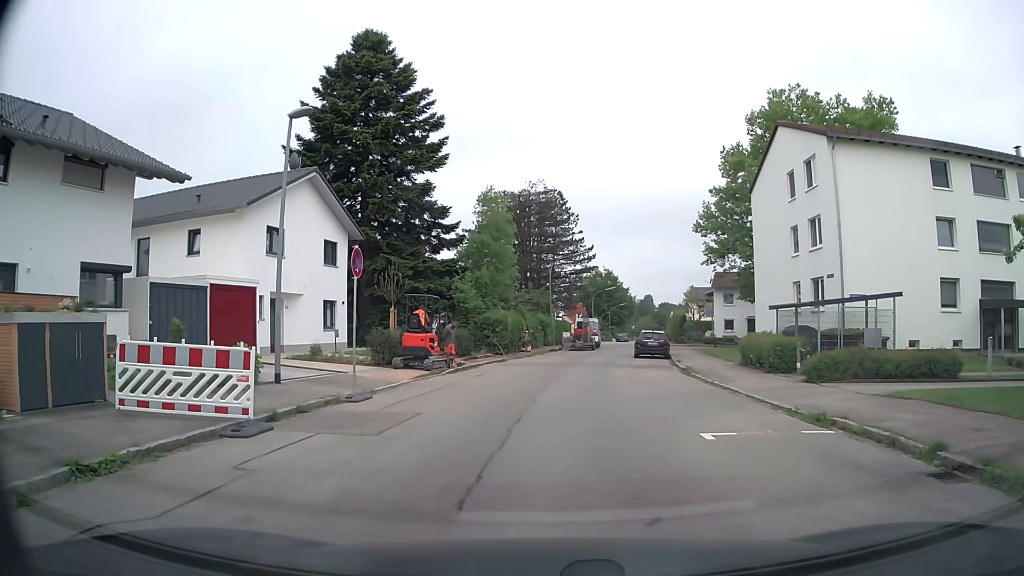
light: Day
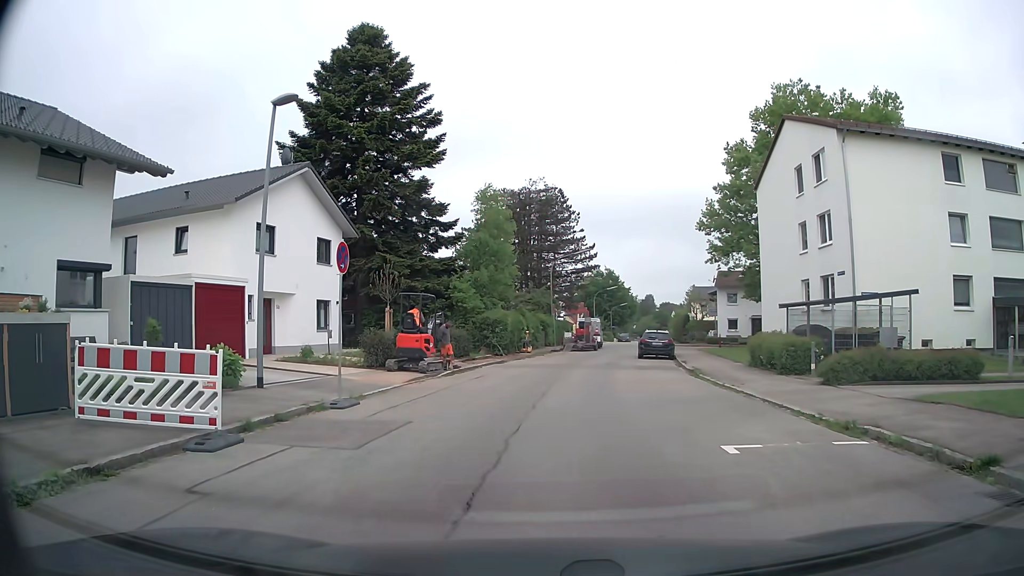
(0.0, +1.0) m; 0°
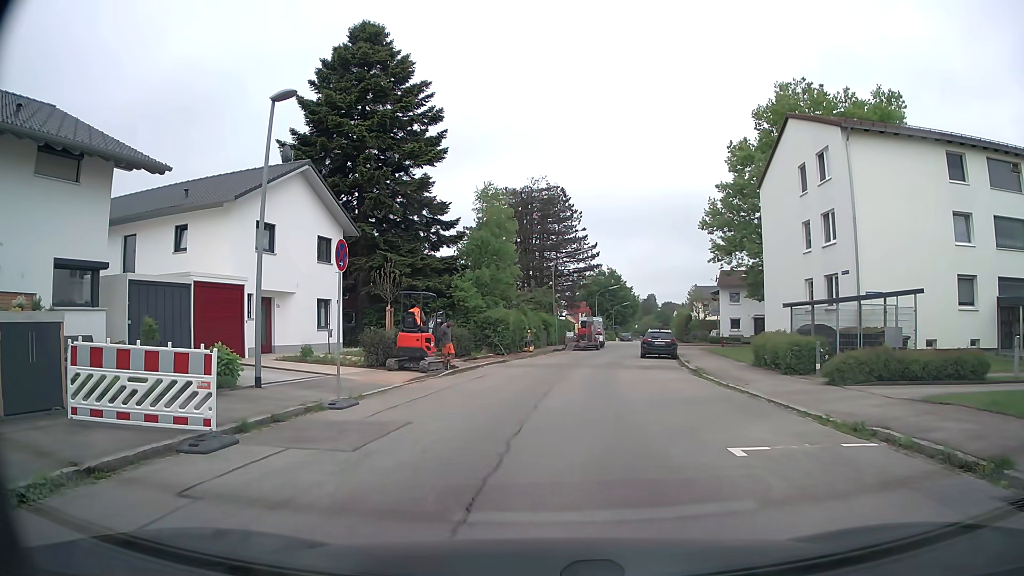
(0.0, +0.2) m; 0°
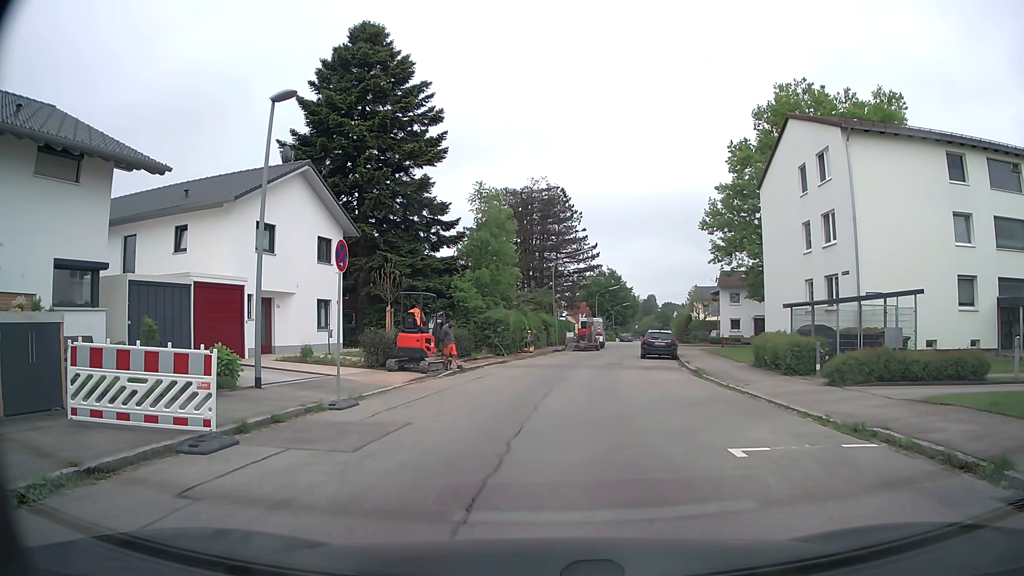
(0.0, +0.1) m; 0°
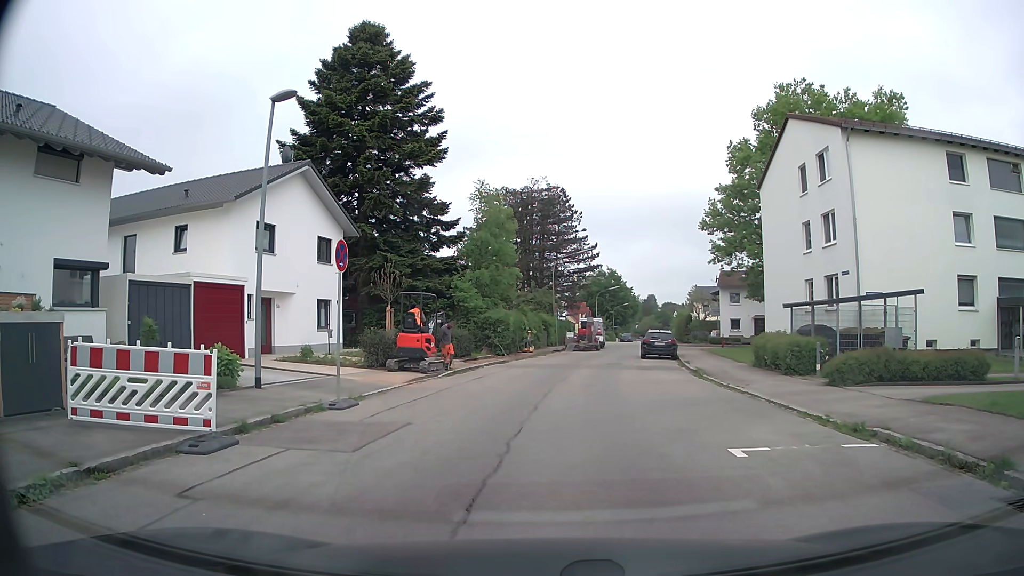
(0.0, 0.0) m; 0°
